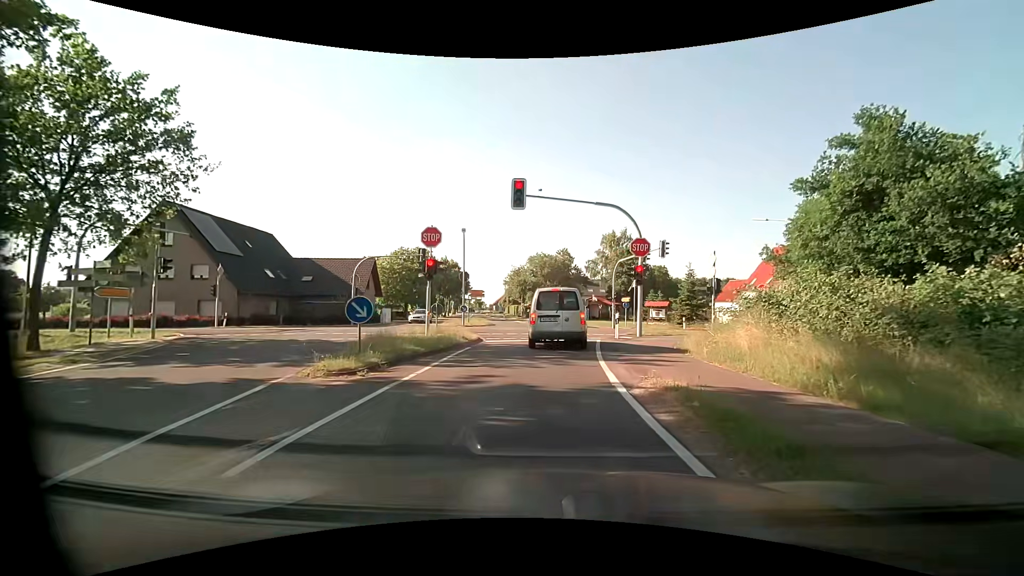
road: tertiary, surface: asphalt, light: Day
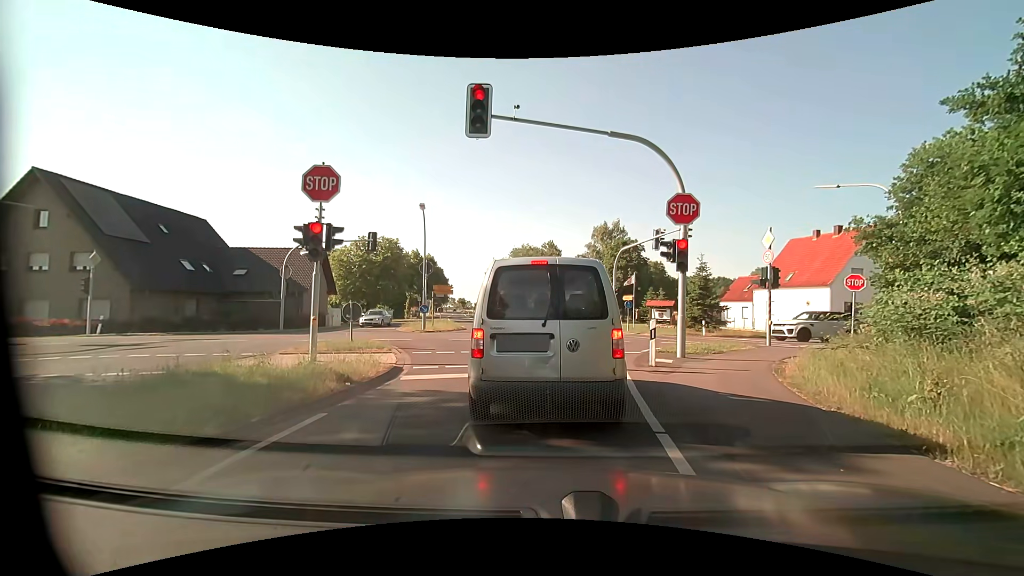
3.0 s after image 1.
(+0.2, +8.8) m; 0°
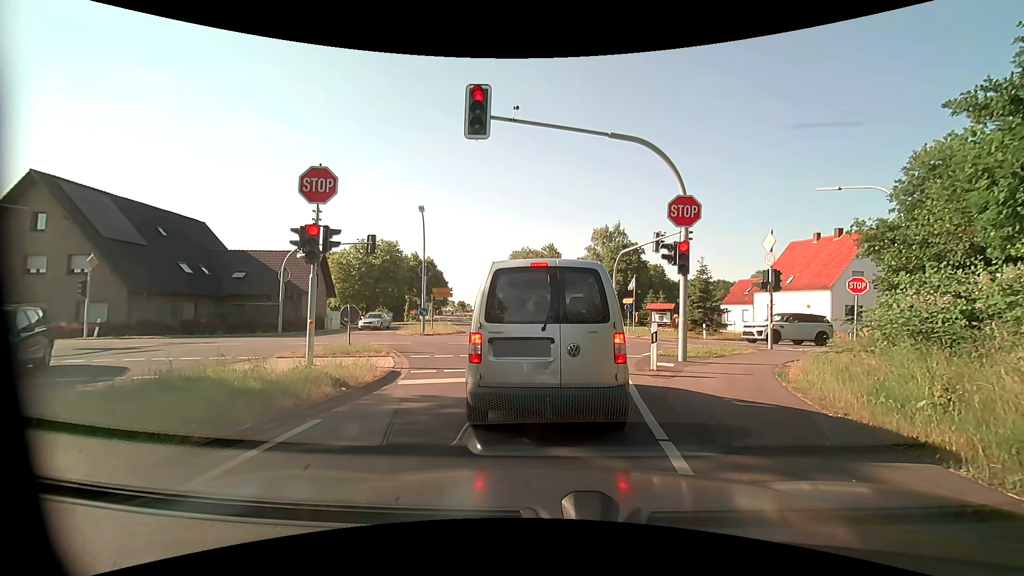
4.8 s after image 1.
(0.0, +0.3) m; 0°
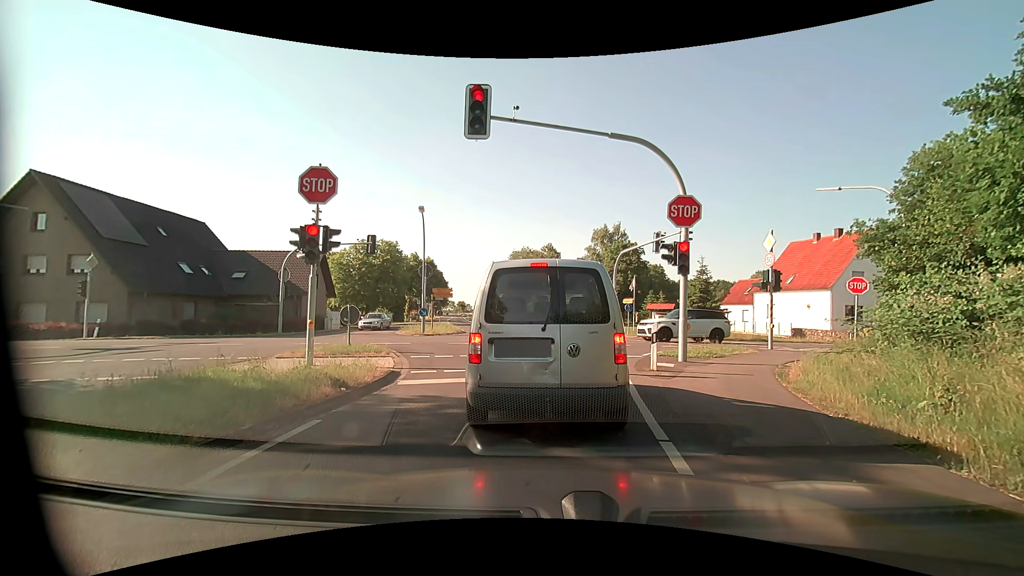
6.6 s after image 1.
(0.0, +0.1) m; 0°
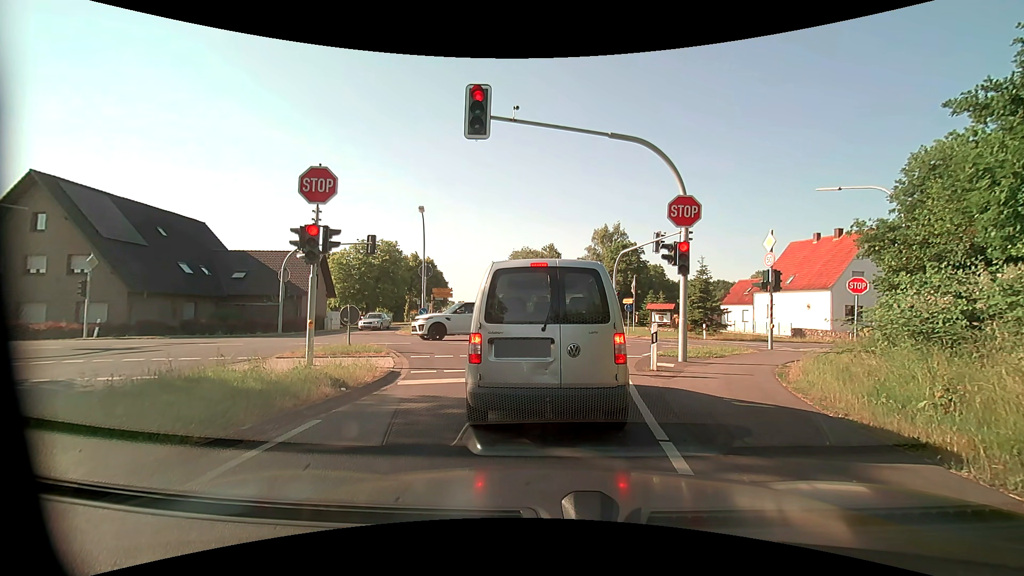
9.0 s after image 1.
(0.0, 0.0) m; 0°
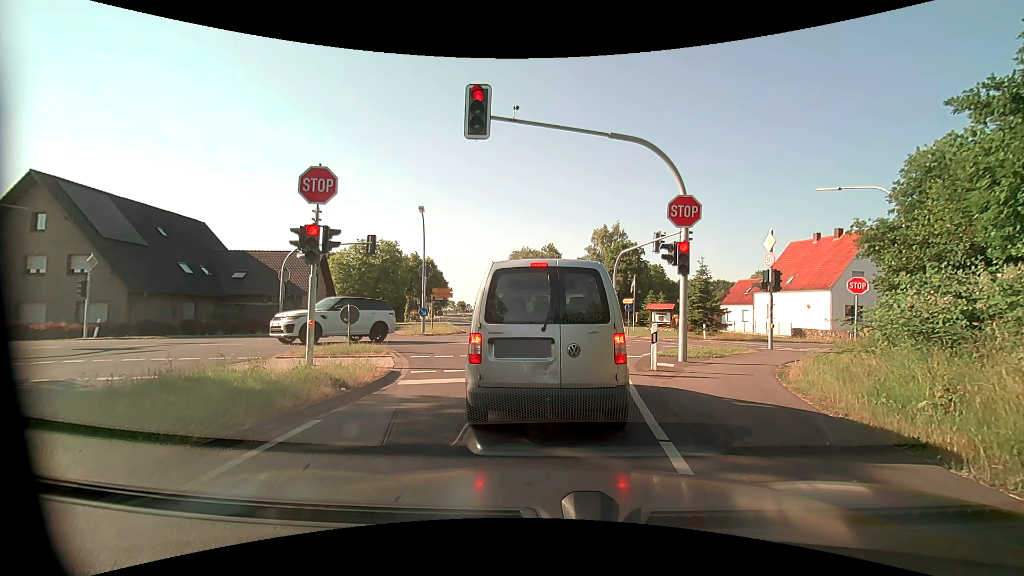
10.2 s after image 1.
(0.0, 0.0) m; 0°
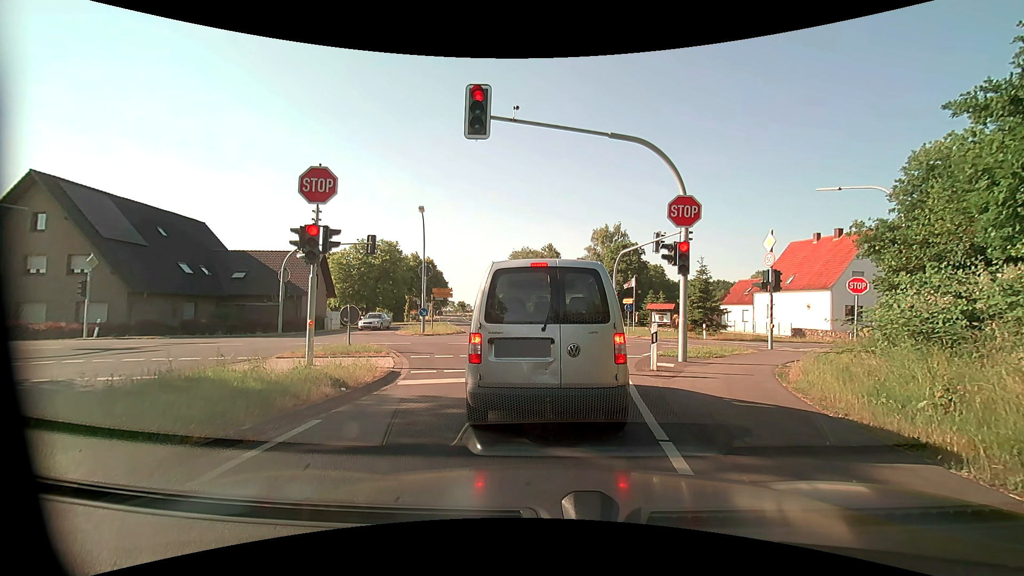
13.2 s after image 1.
(0.0, 0.0) m; 0°
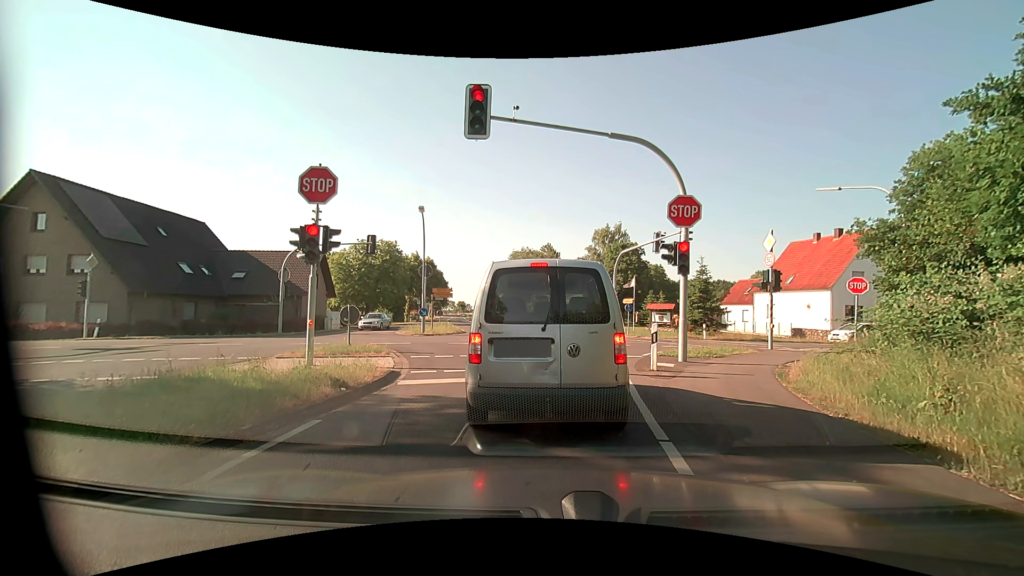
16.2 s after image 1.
(0.0, 0.0) m; 0°
